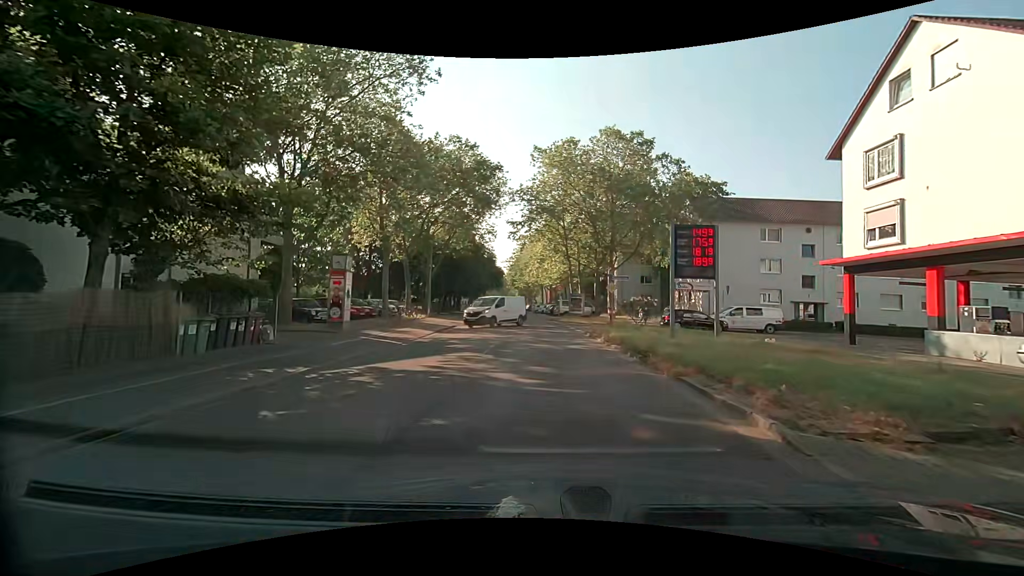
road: secondary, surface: asphalt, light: Day
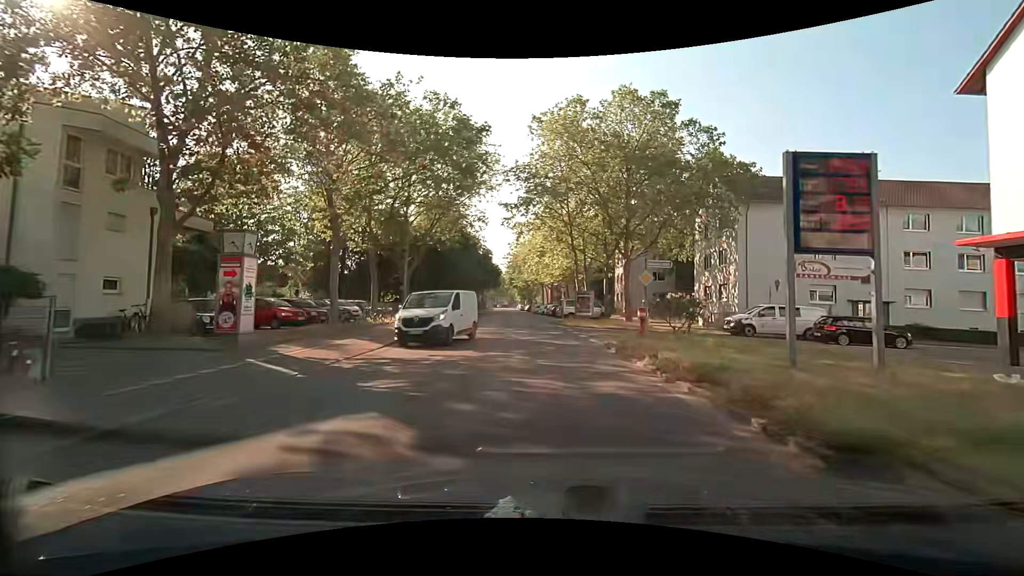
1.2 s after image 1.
(+0.1, +8.1) m; +1°
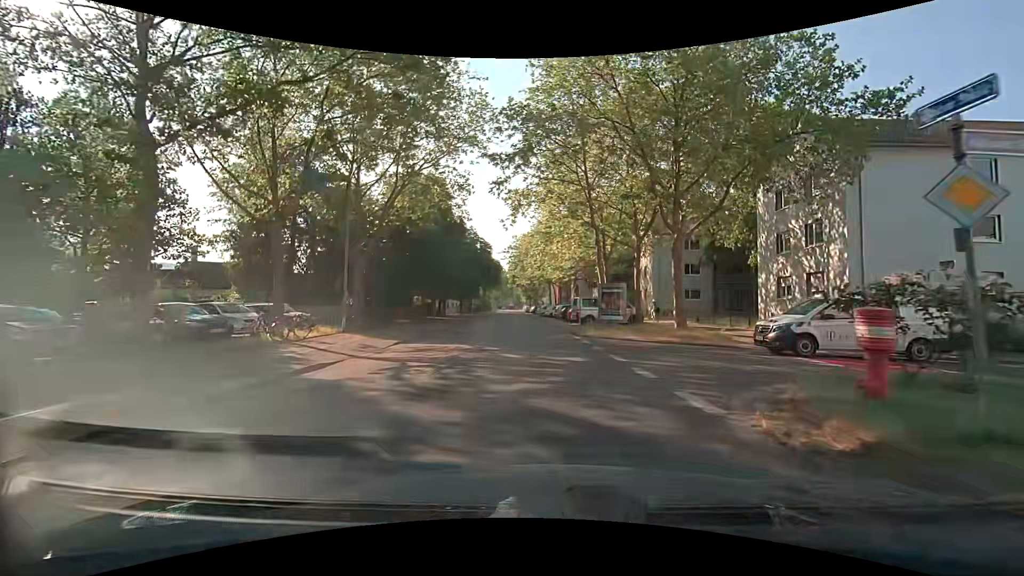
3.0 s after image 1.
(0.0, +12.3) m; 0°
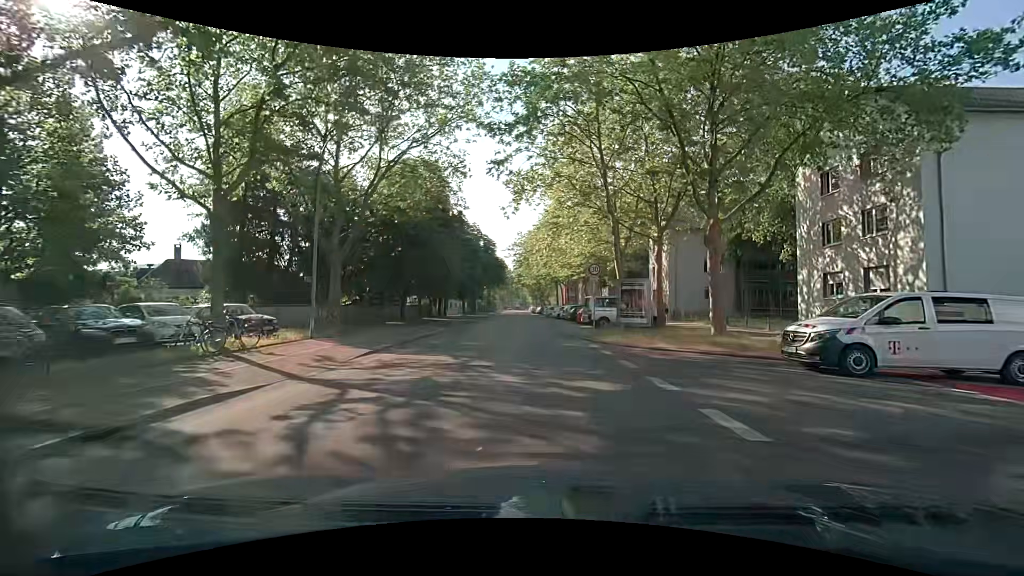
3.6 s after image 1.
(-0.1, +4.2) m; -1°
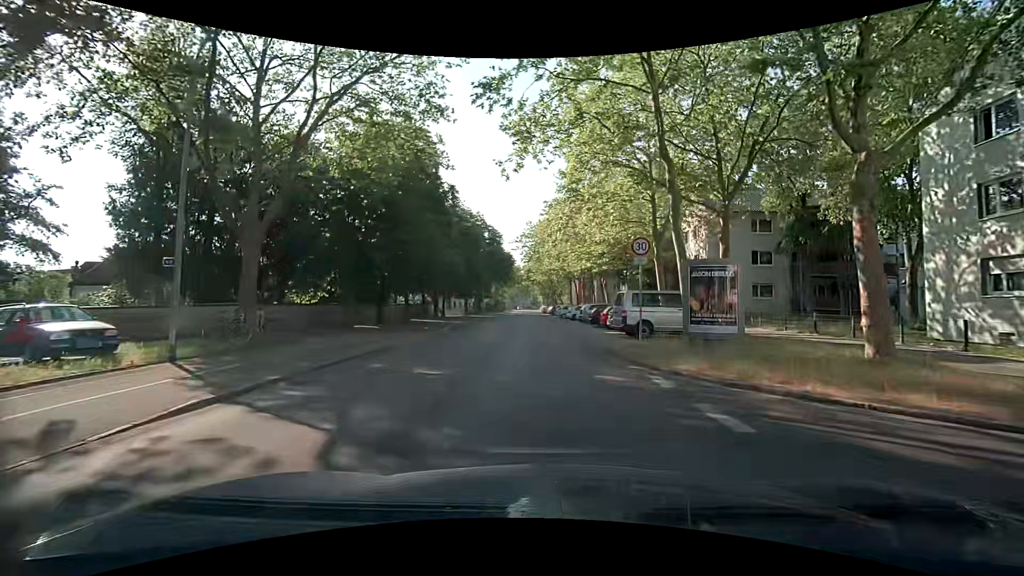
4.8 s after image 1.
(-0.2, +8.6) m; -2°
